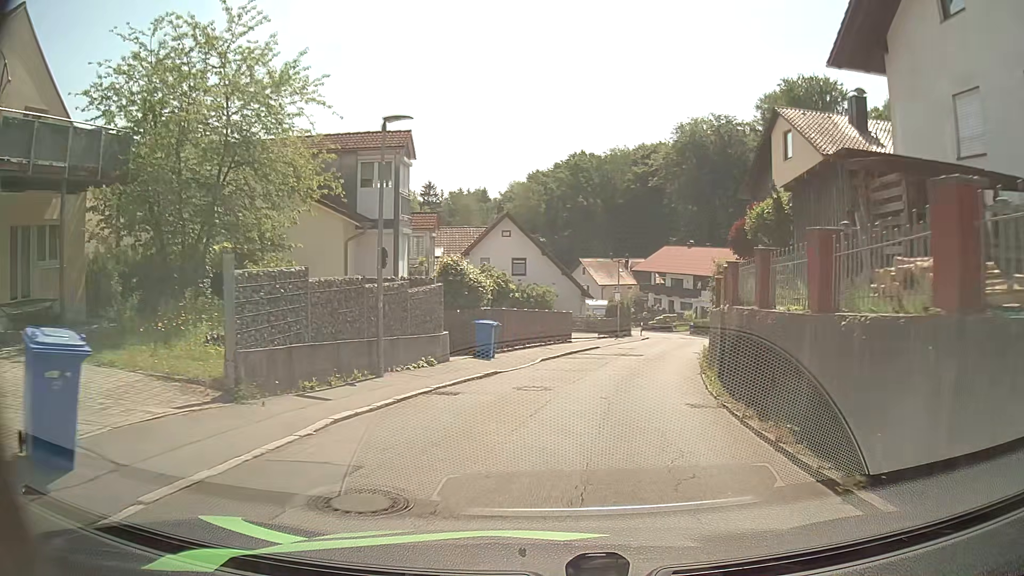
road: residential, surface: asphalt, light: Day
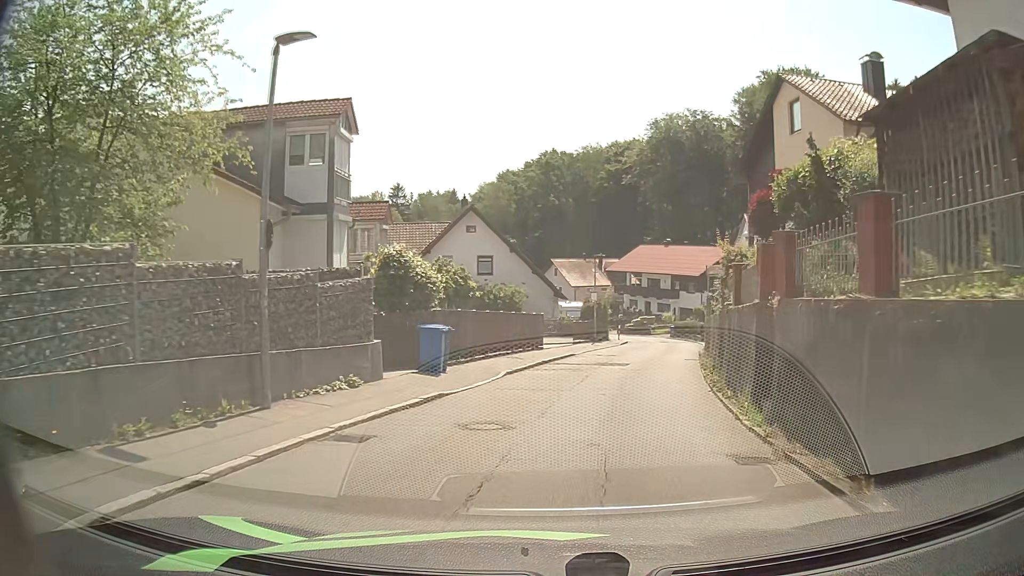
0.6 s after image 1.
(+0.1, +4.3) m; +2°
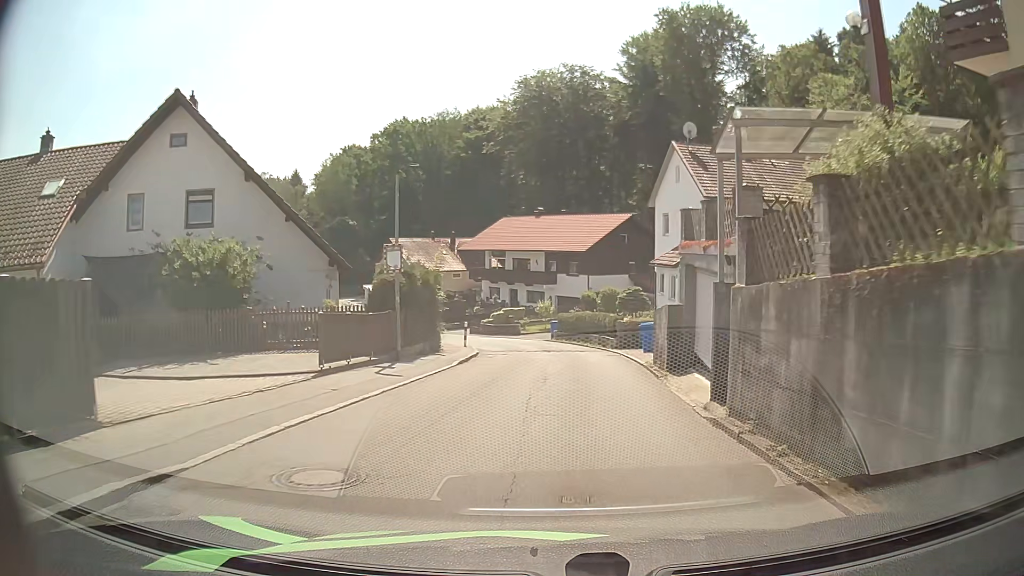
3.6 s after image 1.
(+2.8, +22.4) m; +12°
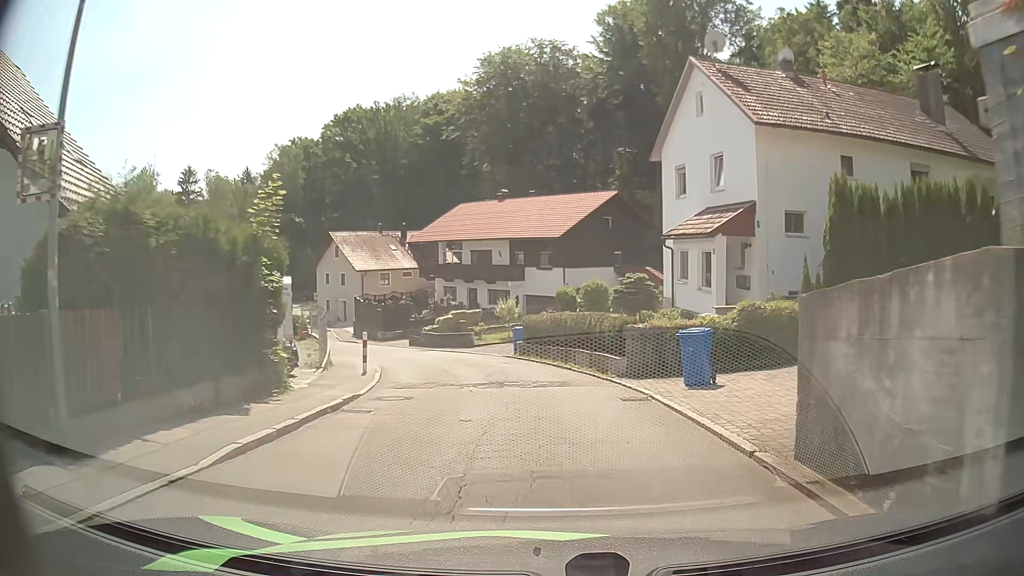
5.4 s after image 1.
(+0.3, +12.4) m; +2°
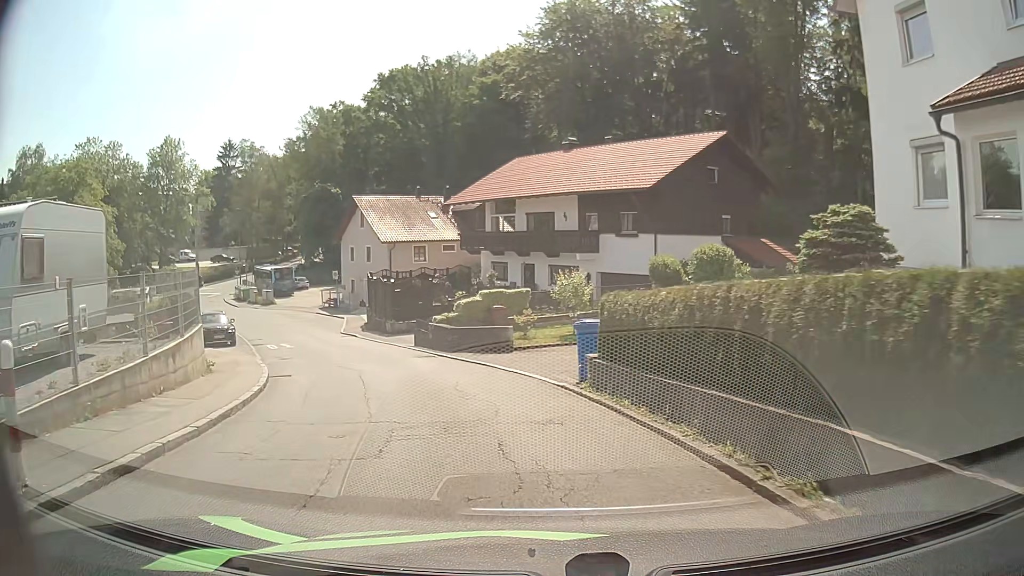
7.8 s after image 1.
(-0.4, +14.1) m; -6°
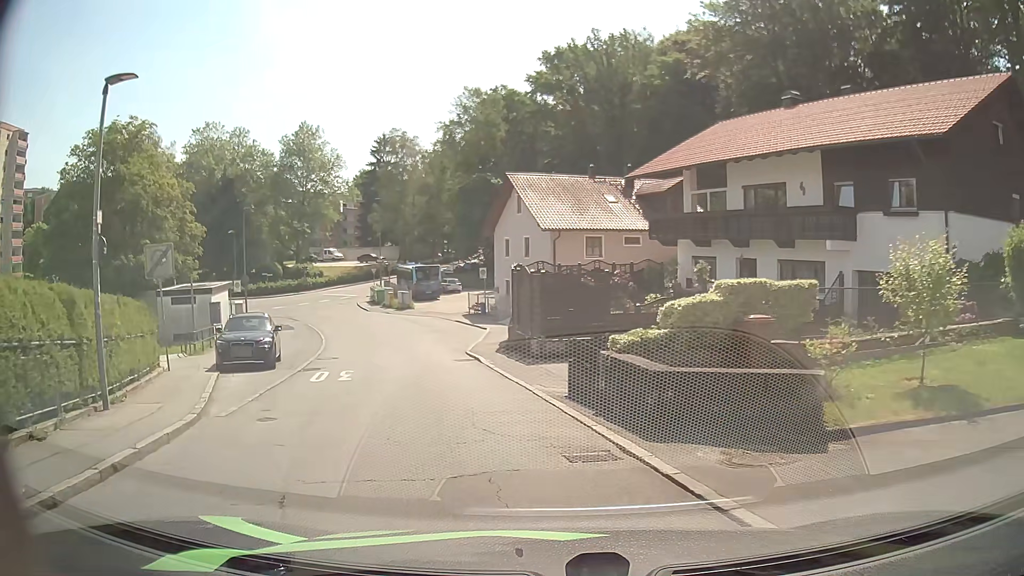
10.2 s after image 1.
(-1.6, +12.5) m; -15°
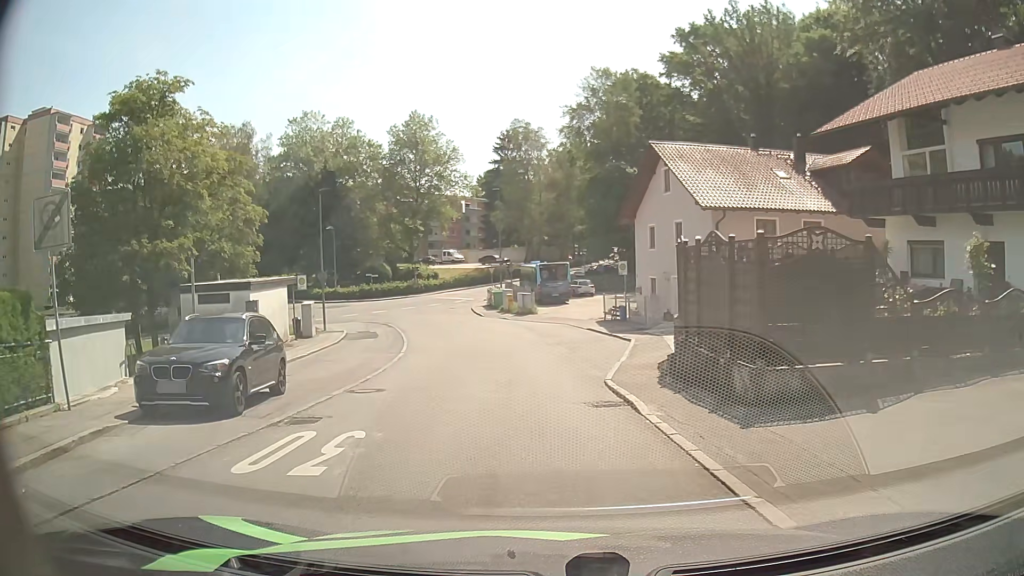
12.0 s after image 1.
(-0.9, +9.4) m; -11°
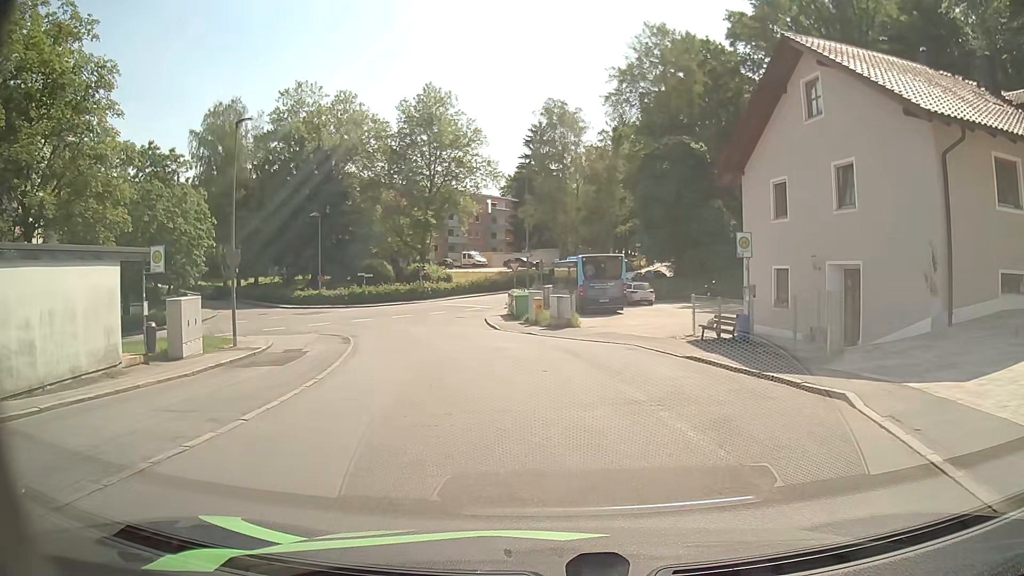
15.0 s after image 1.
(-0.6, +15.5) m; -3°
